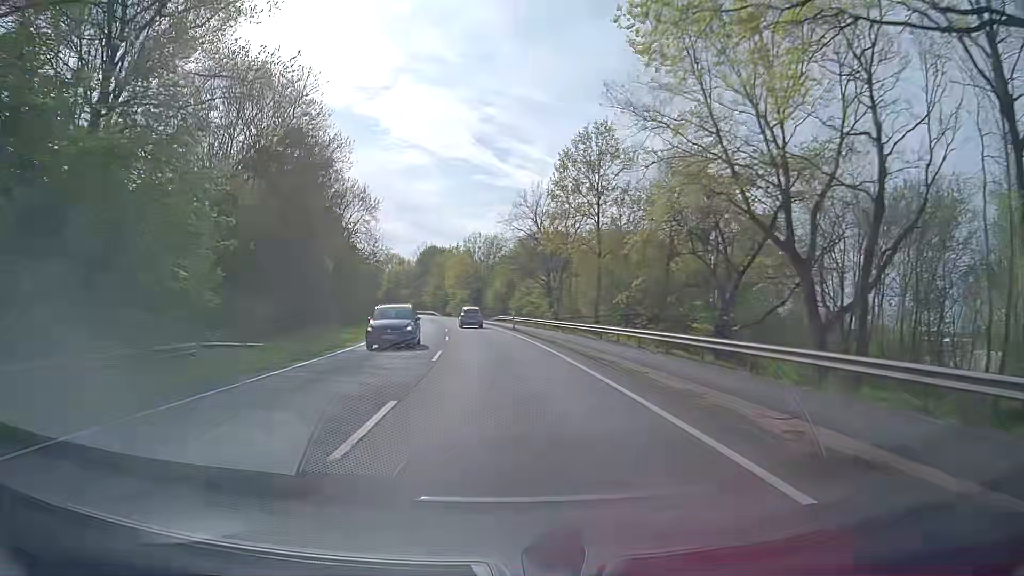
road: primary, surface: asphalt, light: Day
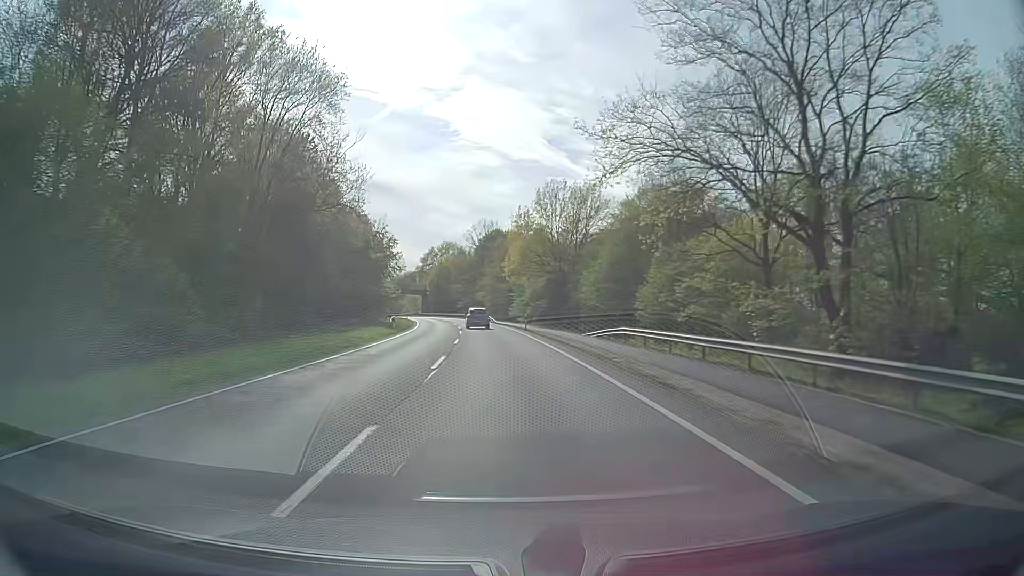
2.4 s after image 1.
(-3.1, +50.9) m; -7°
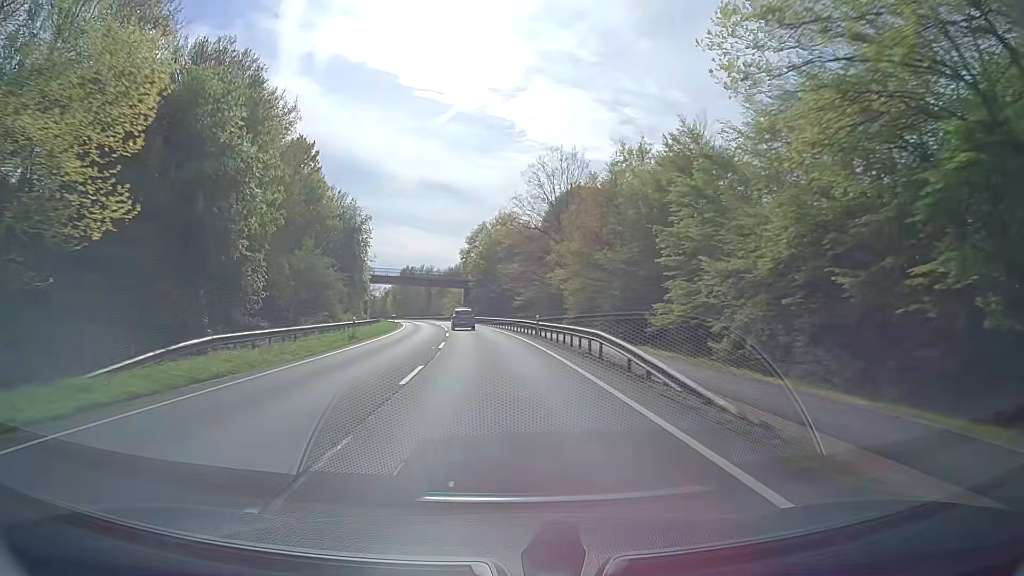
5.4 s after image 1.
(-2.6, +63.8) m; -6°
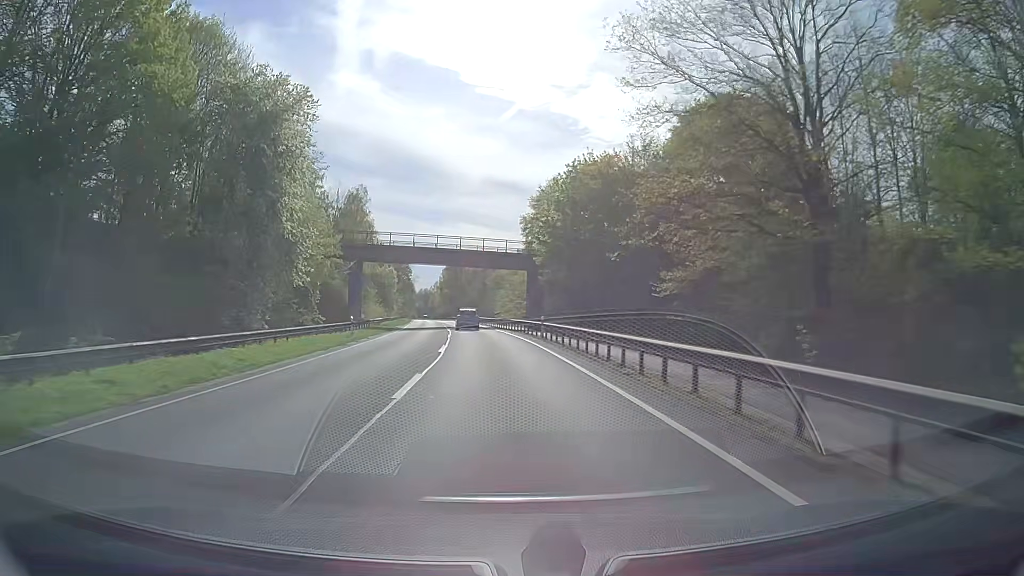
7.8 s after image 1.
(-2.7, +50.6) m; -5°
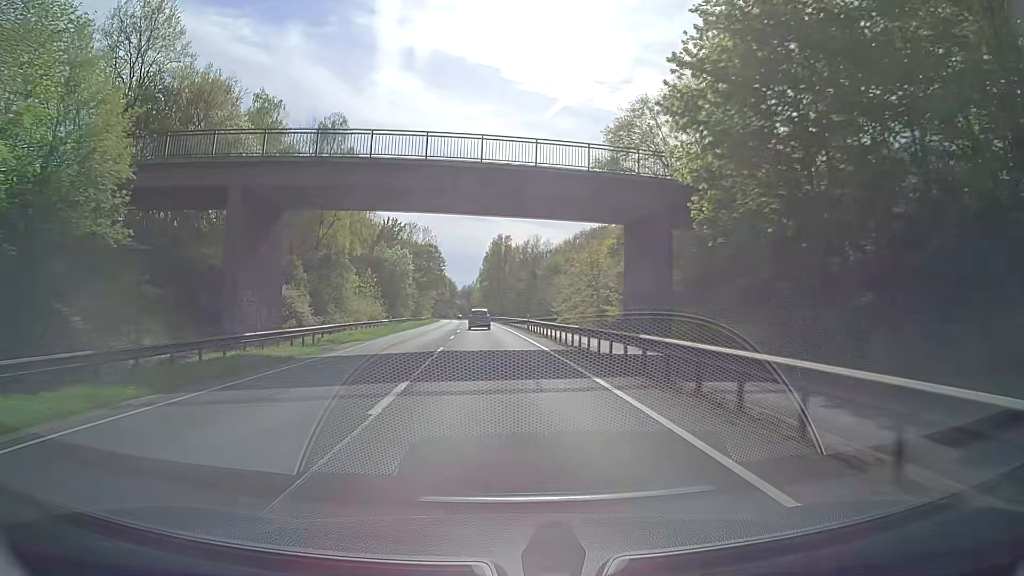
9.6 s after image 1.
(-1.3, +38.0) m; -4°
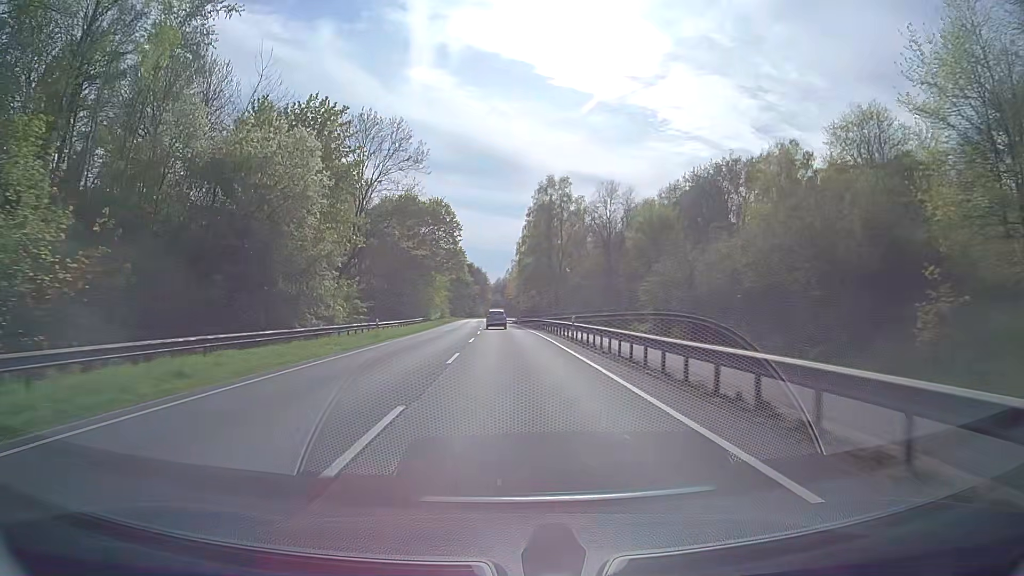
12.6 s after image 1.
(-2.2, +63.8) m; -3°
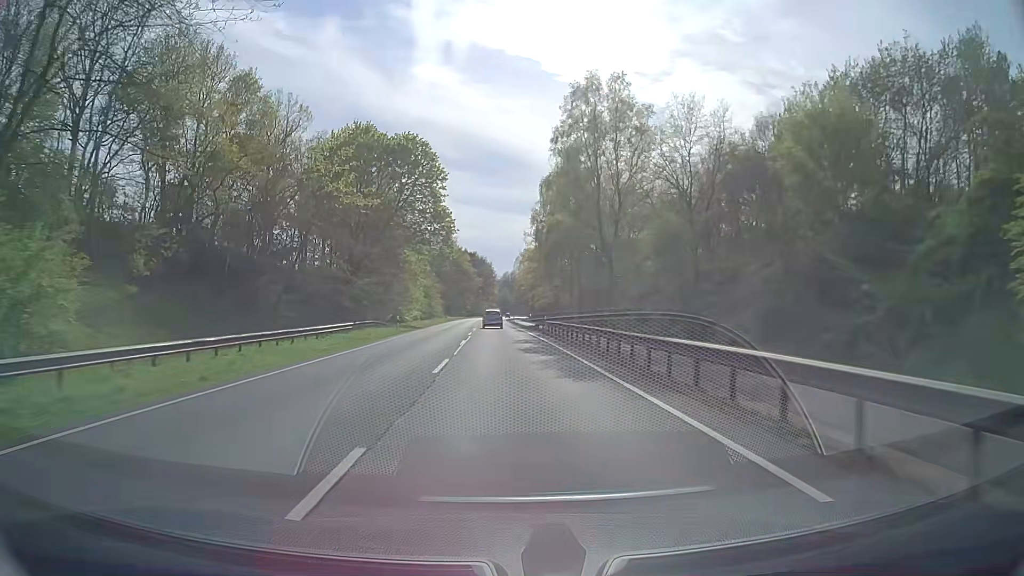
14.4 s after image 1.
(-0.2, +39.2) m; -1°
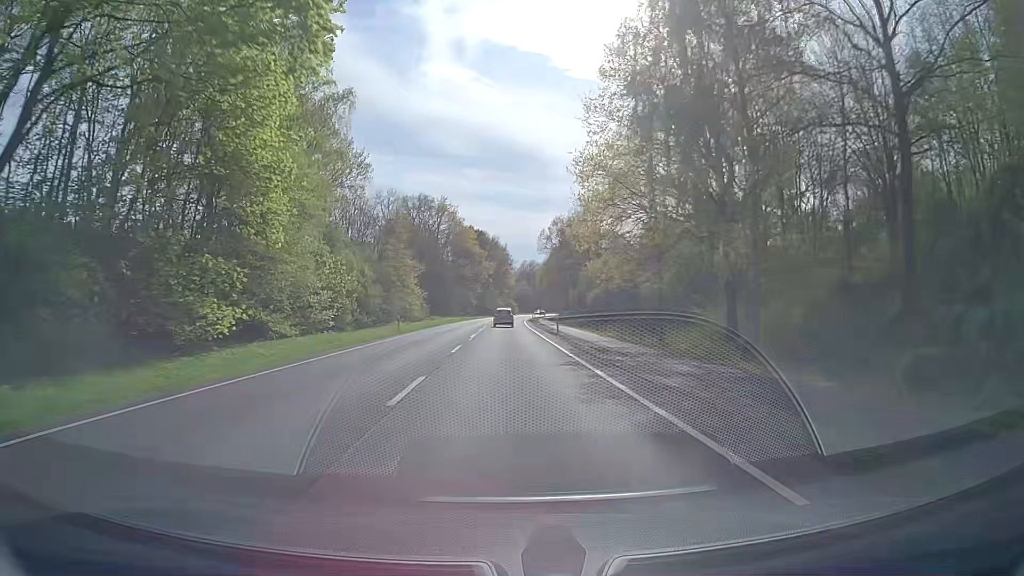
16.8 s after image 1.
(-0.6, +53.6) m; -1°
(0, +10) (0, +20) (0, +30) (0, +40) (0, +50) (0, +60) (0, +70) (0, +80) (+1, +90) (+1, +100) m
